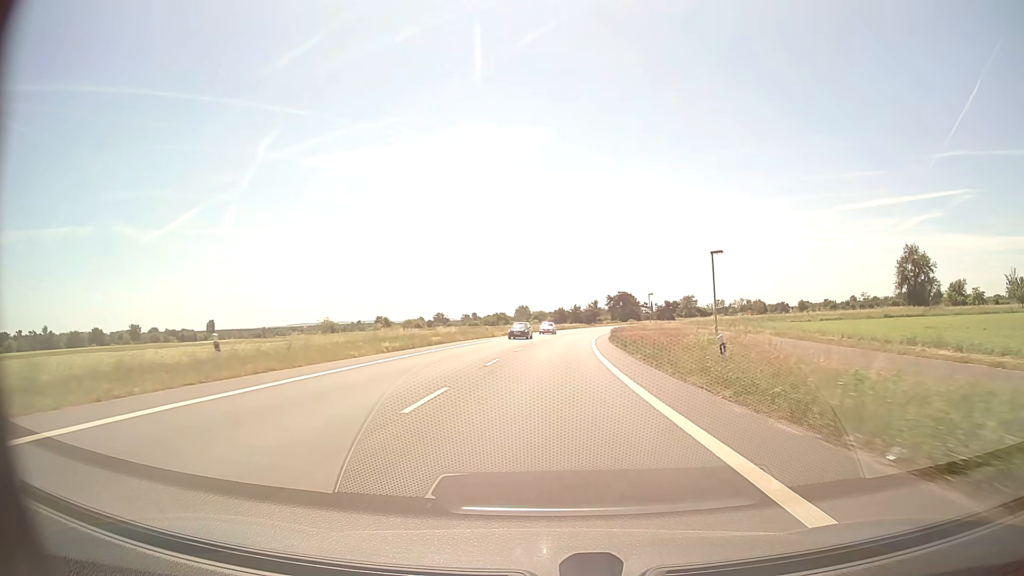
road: primary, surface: asphalt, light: Day
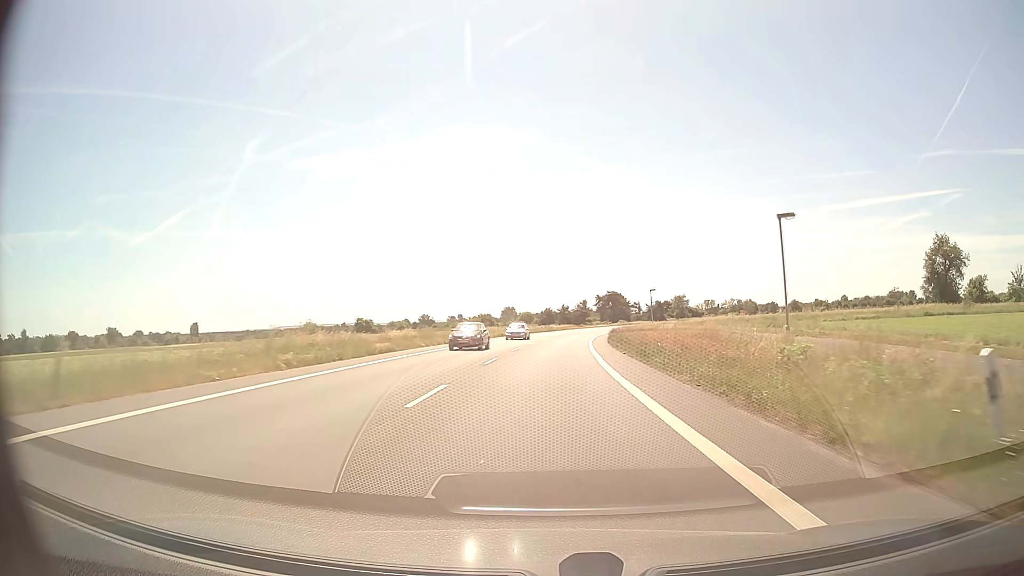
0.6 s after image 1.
(+0.1, +11.2) m; +1°
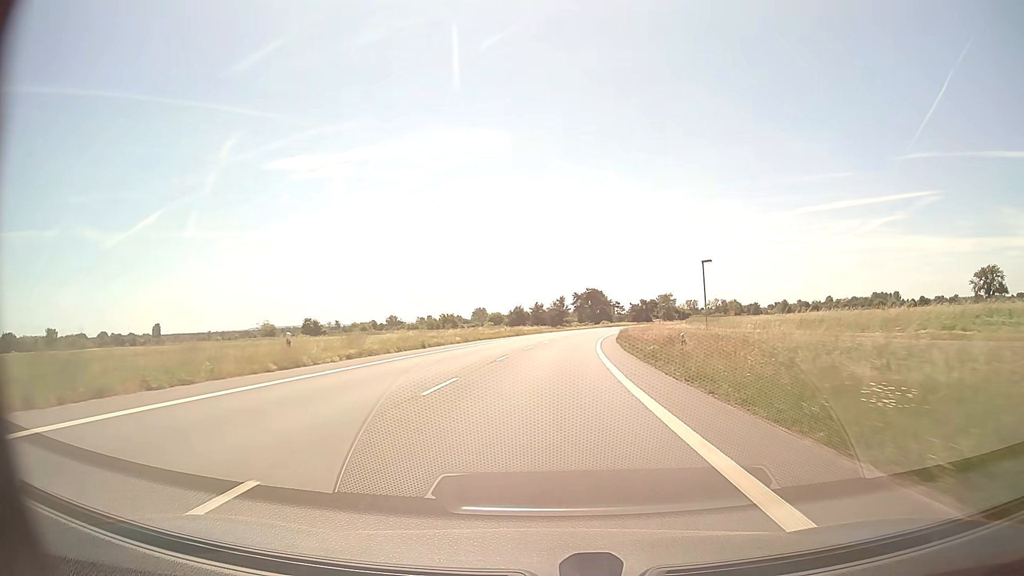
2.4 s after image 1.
(+0.8, +33.6) m; +2°
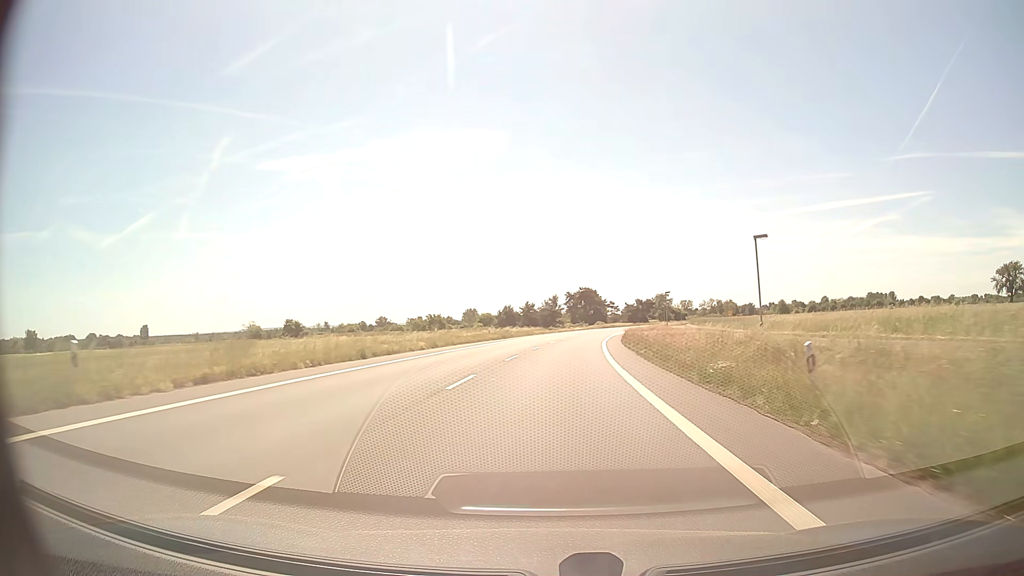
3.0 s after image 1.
(0.0, +11.2) m; +1°
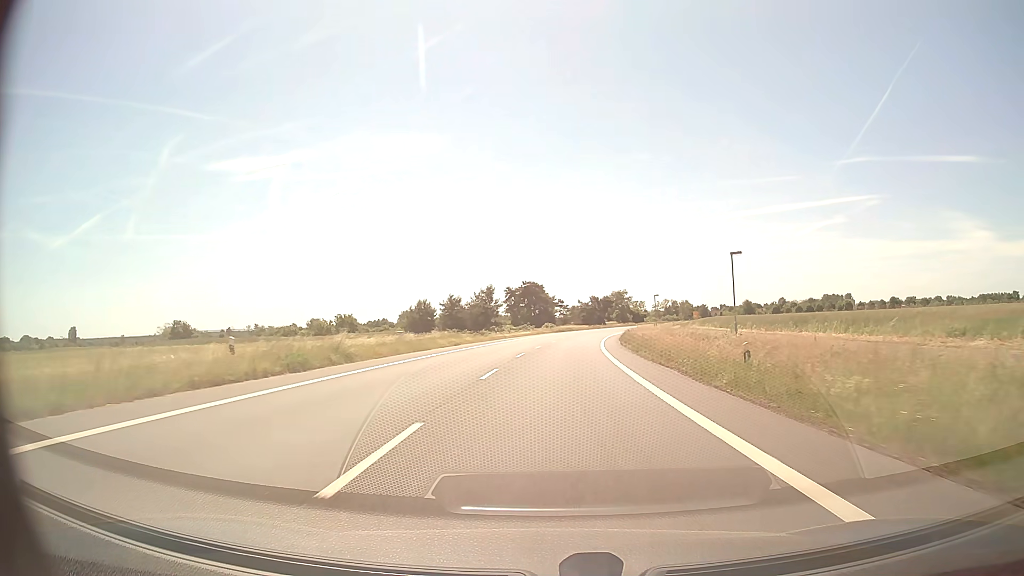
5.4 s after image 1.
(+1.6, +44.6) m; +5°
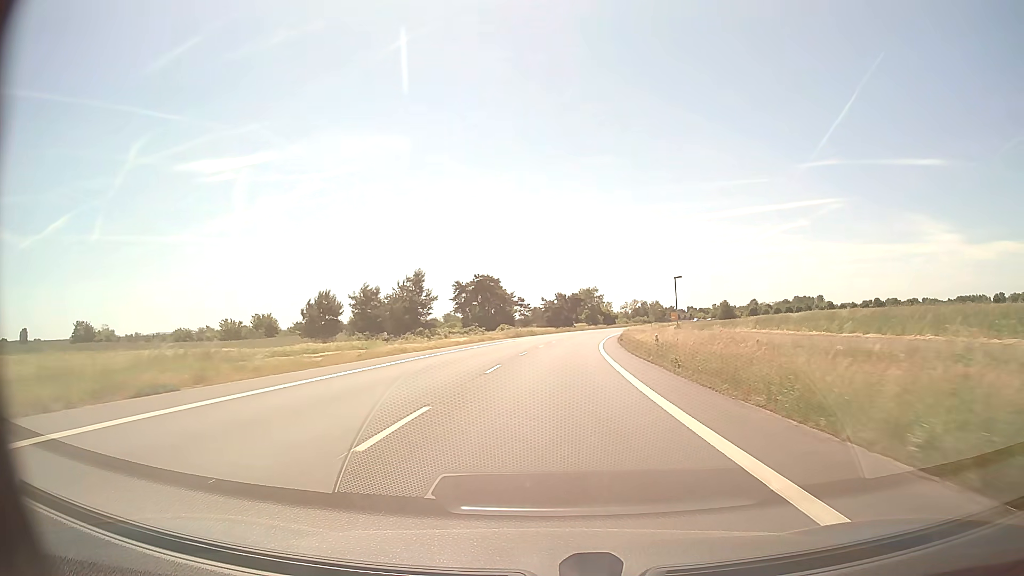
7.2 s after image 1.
(+1.0, +33.6) m; +3°
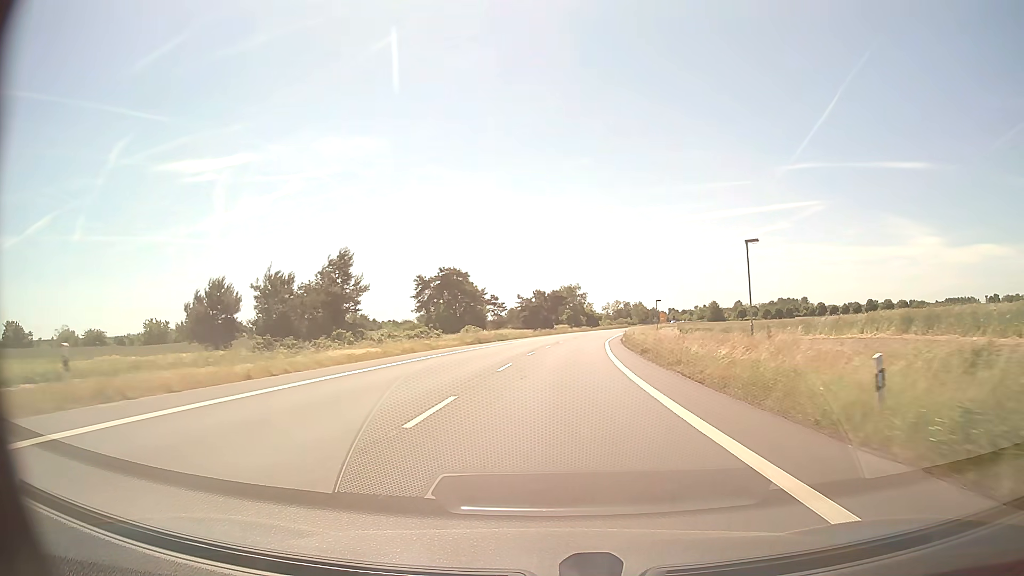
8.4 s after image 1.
(+0.3, +22.6) m; +2°
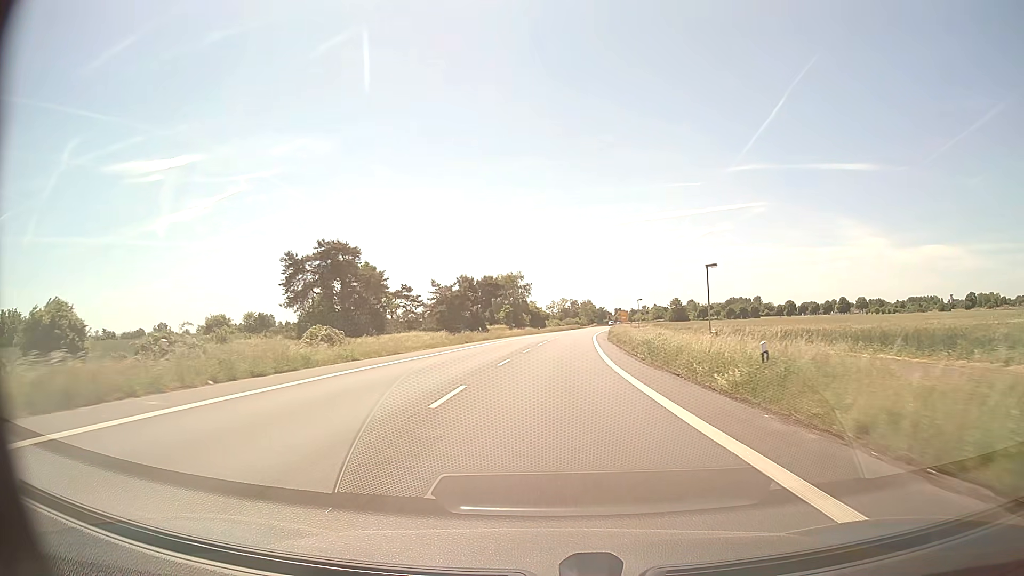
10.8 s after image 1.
(+1.8, +45.5) m; +5°
(0, +10) (0, +20) (+1, +30) (+1, +40) (+2, +50) (+2, +60) (+3, +70) (+4, +80) (+5, +90) (+6, +100) m
